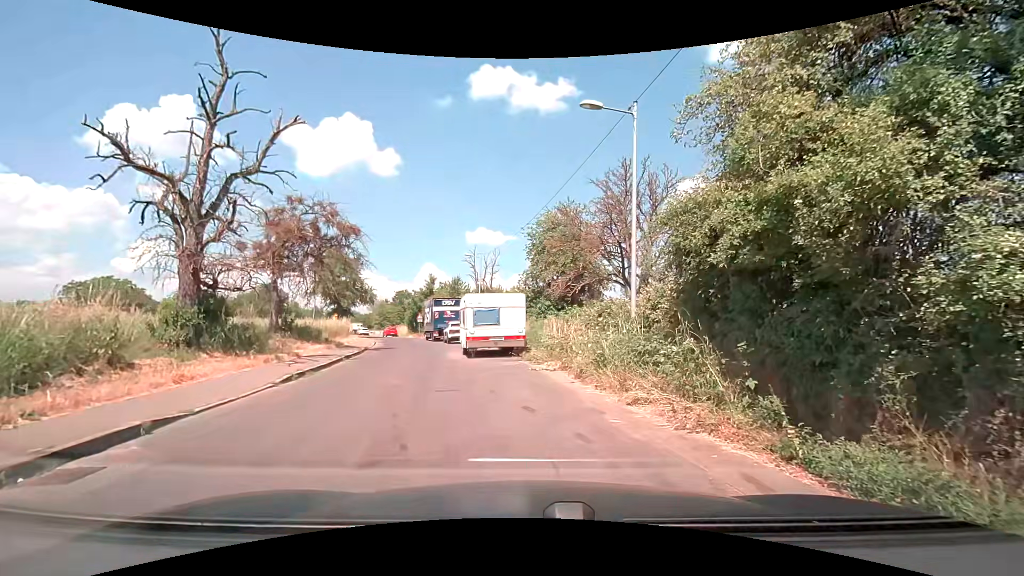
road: residential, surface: asphalt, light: Day
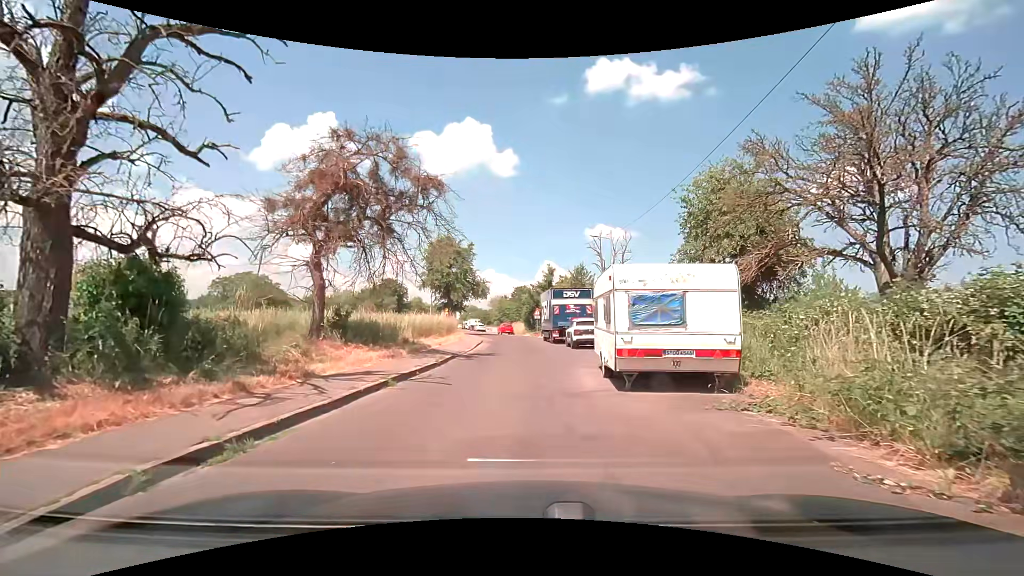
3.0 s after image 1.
(-1.3, +9.2) m; -15°
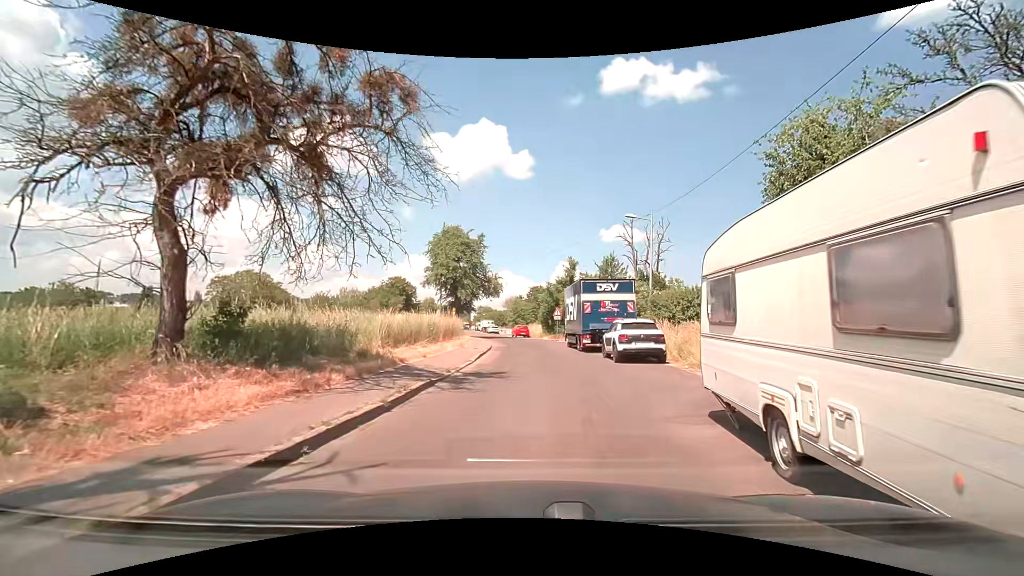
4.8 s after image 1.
(-0.1, +7.4) m; 0°
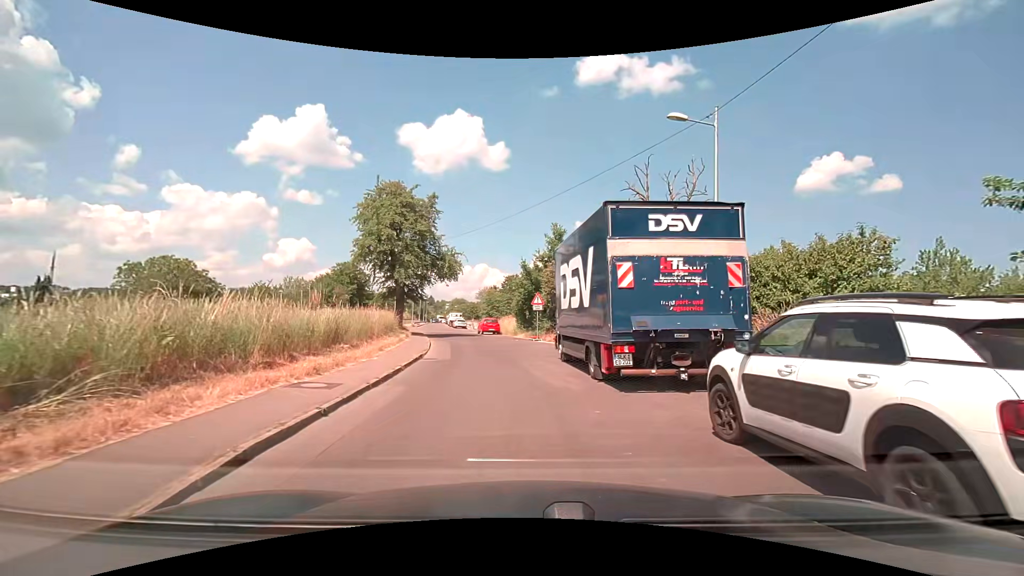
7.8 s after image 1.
(+0.4, +14.5) m; +2°
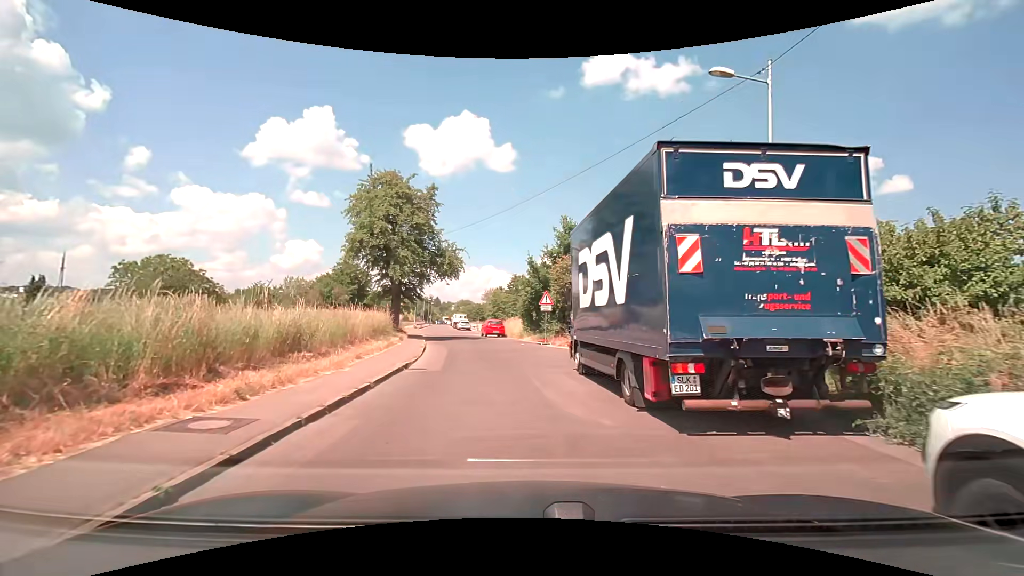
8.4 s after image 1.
(0.0, +3.1) m; -1°
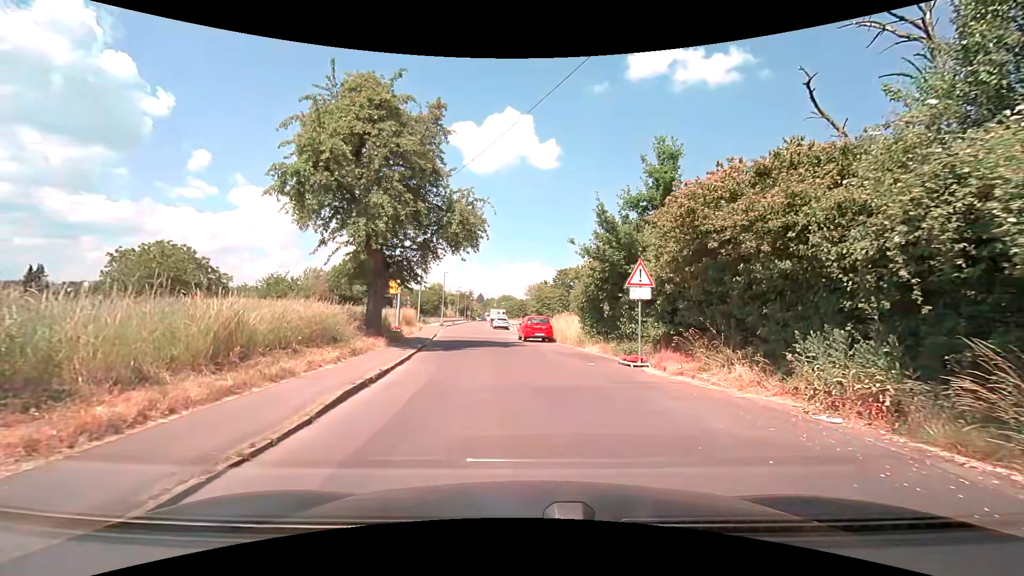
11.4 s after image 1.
(-0.7, +13.9) m; -5°
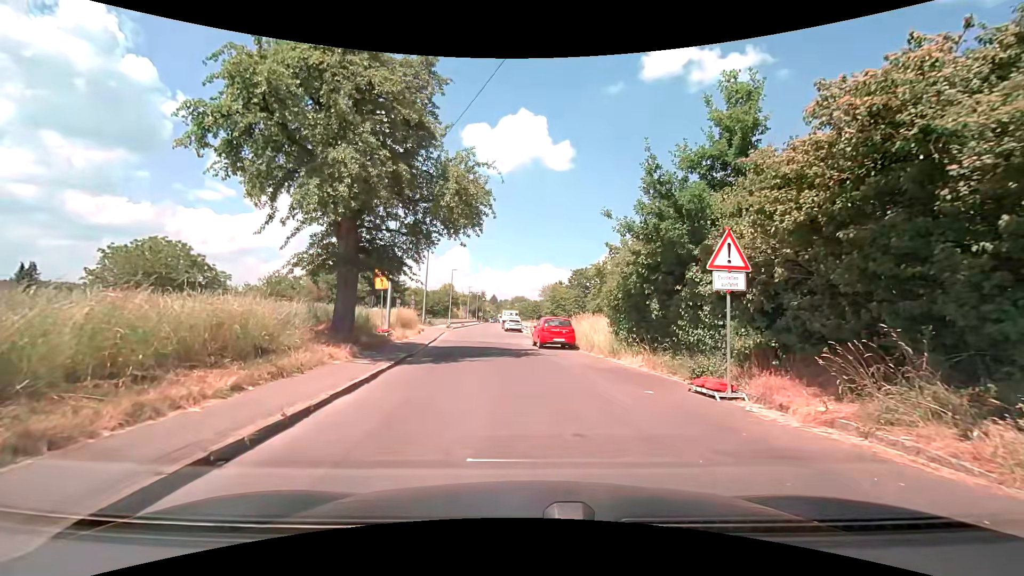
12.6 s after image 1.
(-0.1, +5.2) m; -1°
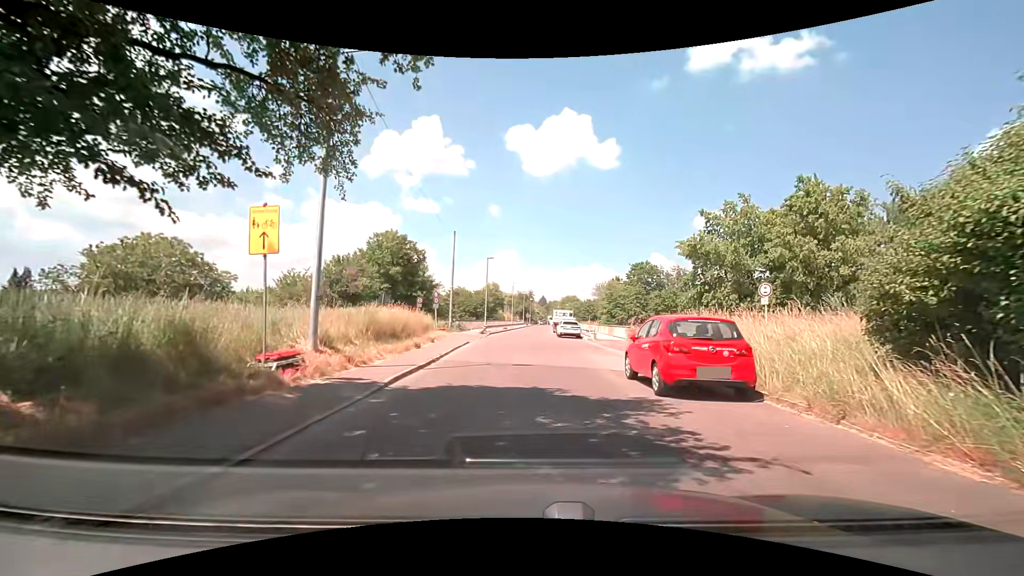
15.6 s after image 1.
(-0.7, +13.8) m; -5°
